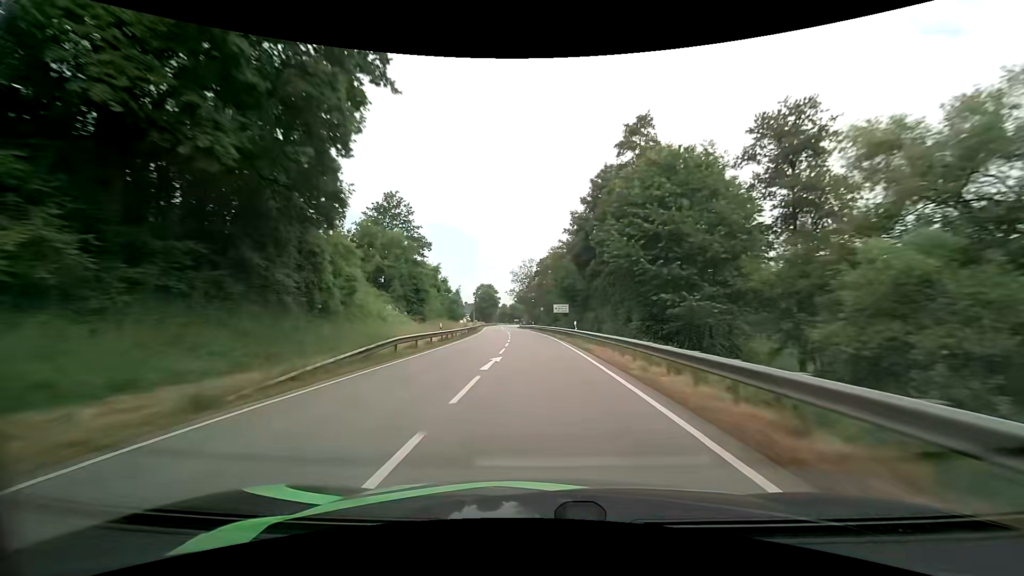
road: primary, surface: asphalt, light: Day
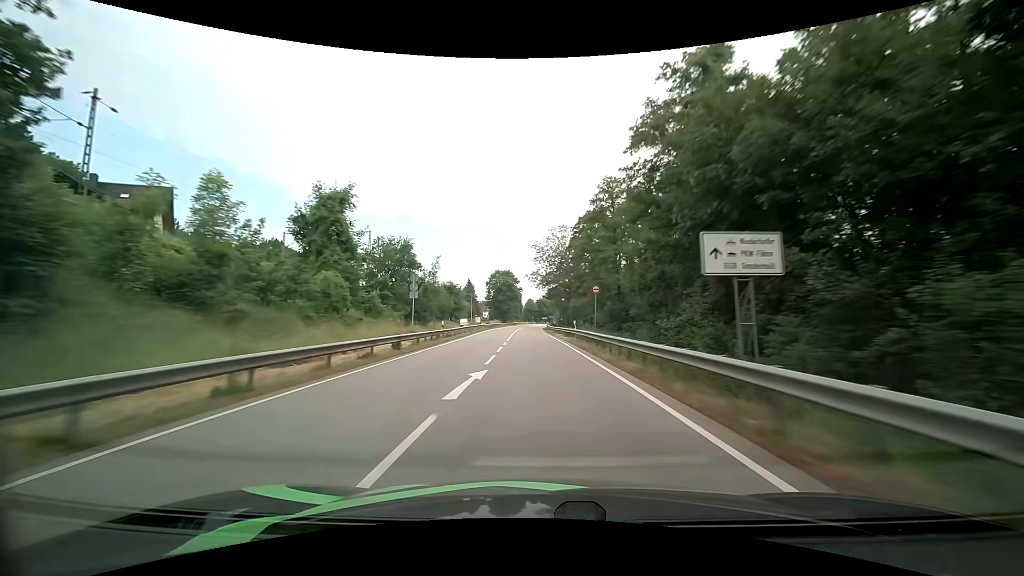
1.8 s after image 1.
(-1.3, +47.1) m; -3°
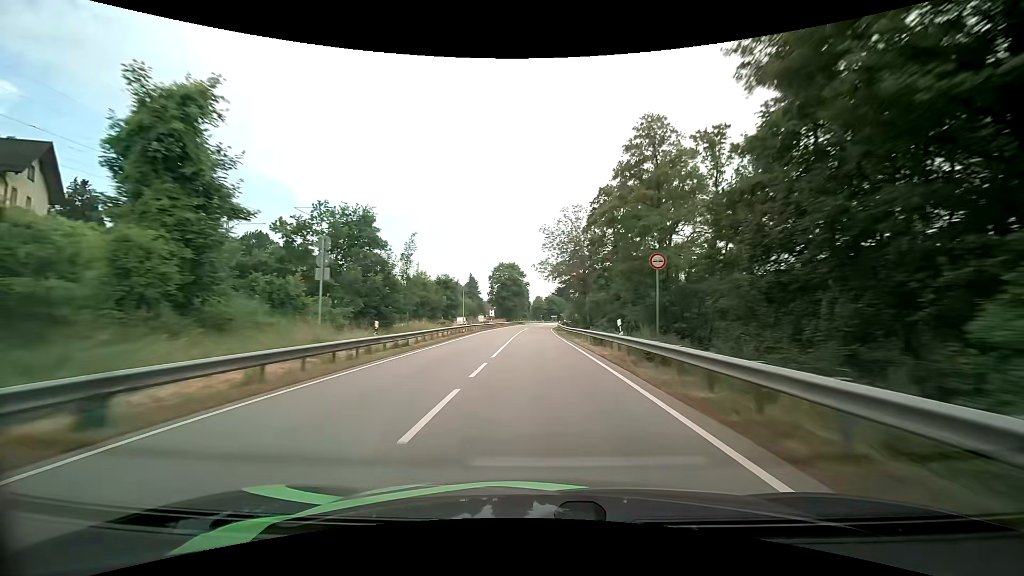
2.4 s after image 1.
(-0.2, +15.5) m; -1°
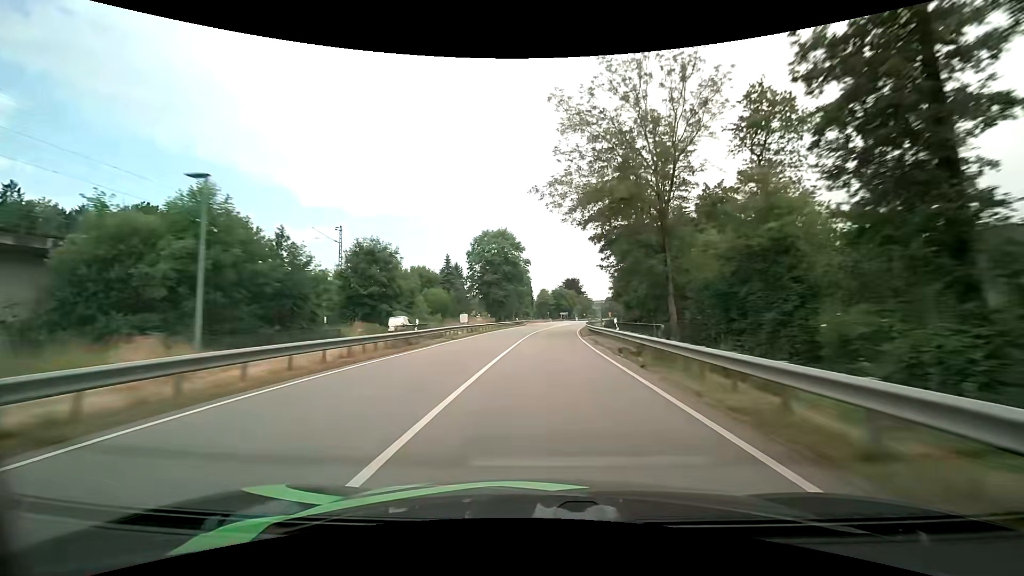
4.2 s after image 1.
(-0.4, +46.2) m; -1°
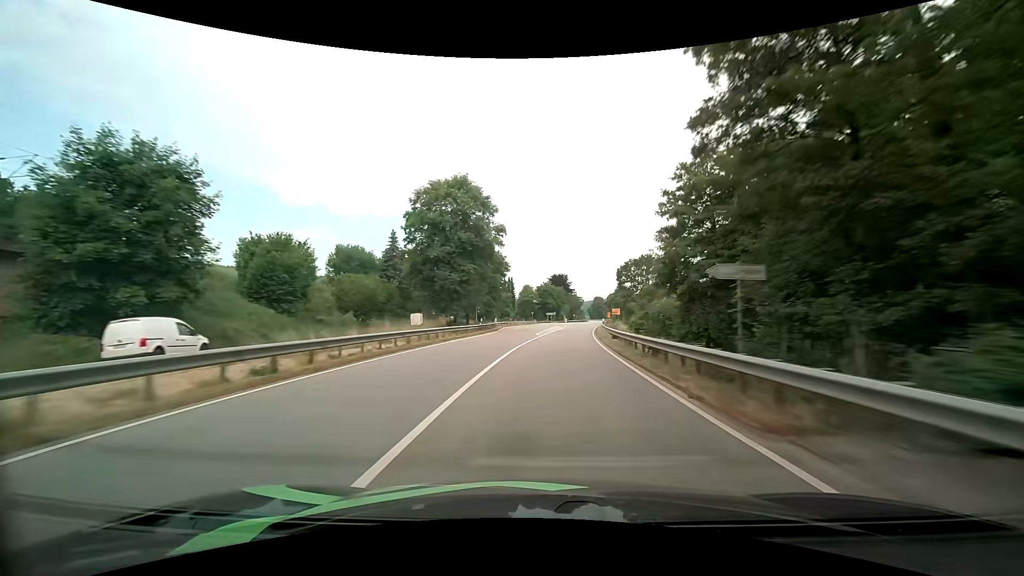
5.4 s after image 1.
(+0.4, +30.4) m; +2°
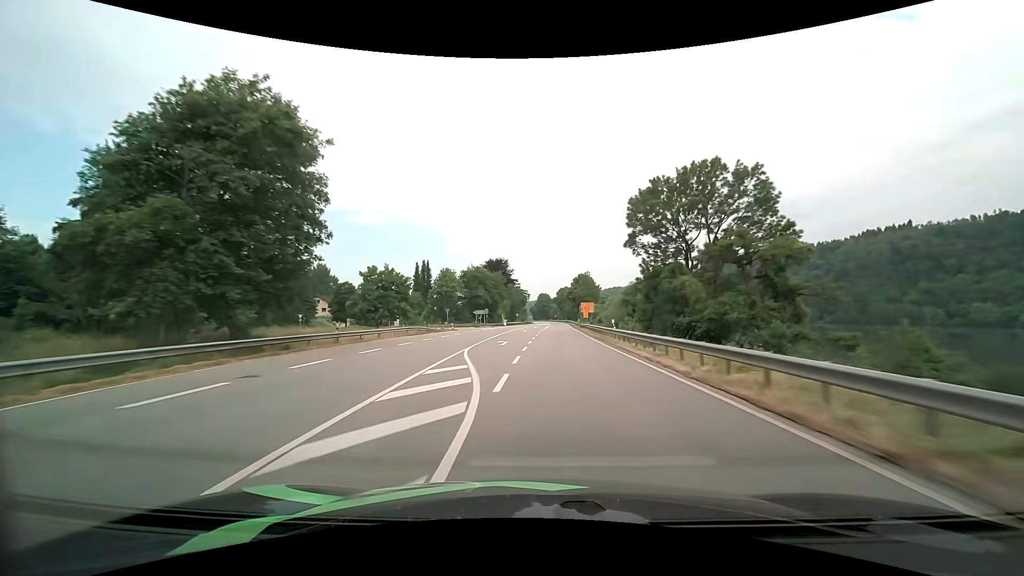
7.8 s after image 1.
(+3.1, +59.7) m; +6°
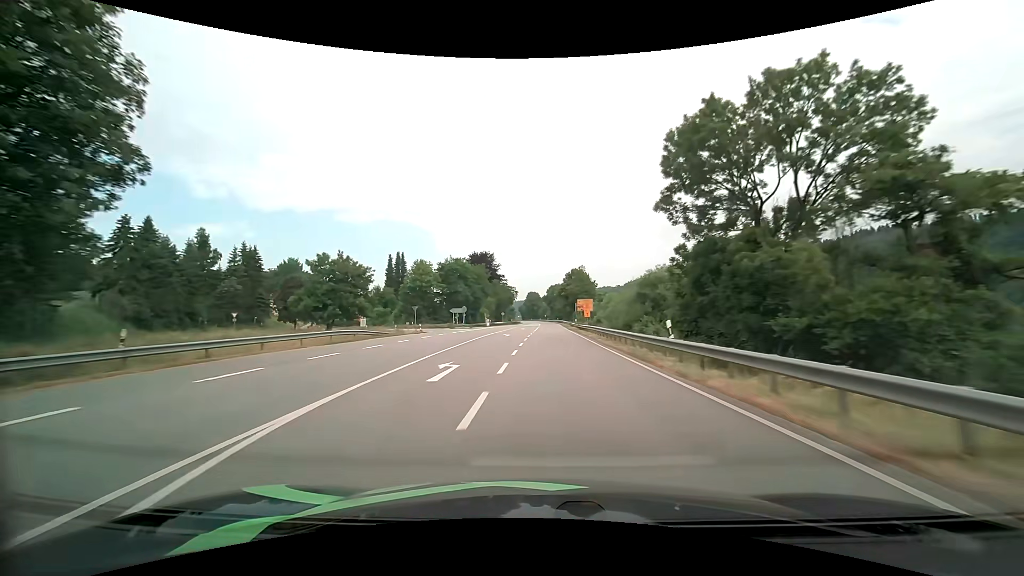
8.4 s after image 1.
(+0.2, +14.8) m; +1°
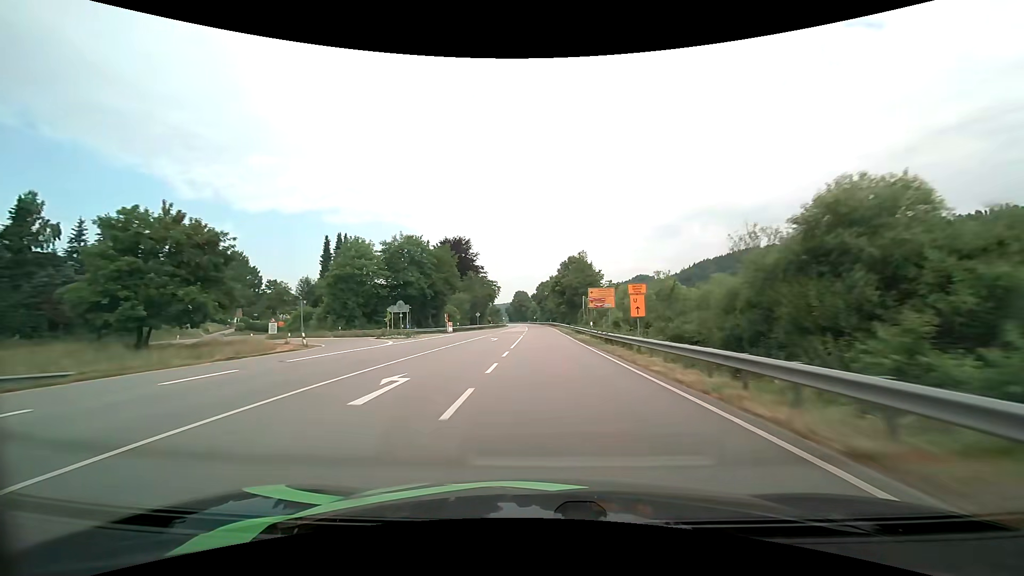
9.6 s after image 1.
(+0.4, +29.4) m; +1°
(0, +10) (0, +20) (0, +30) (0, +40) (0, +50) (0, +60) (0, +70) (0, +80) (0, +90) (0, +100) m
